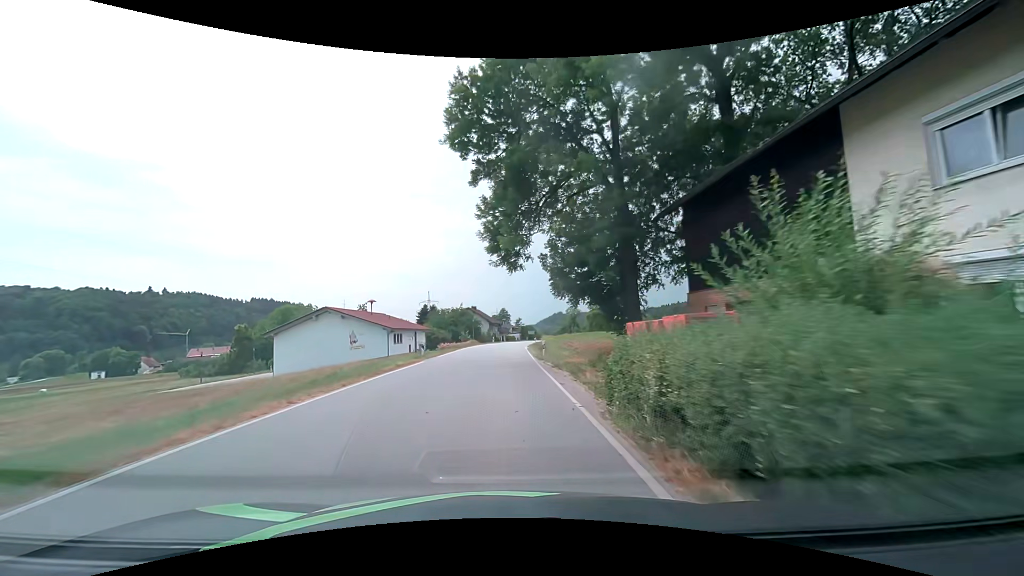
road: secondary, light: Day
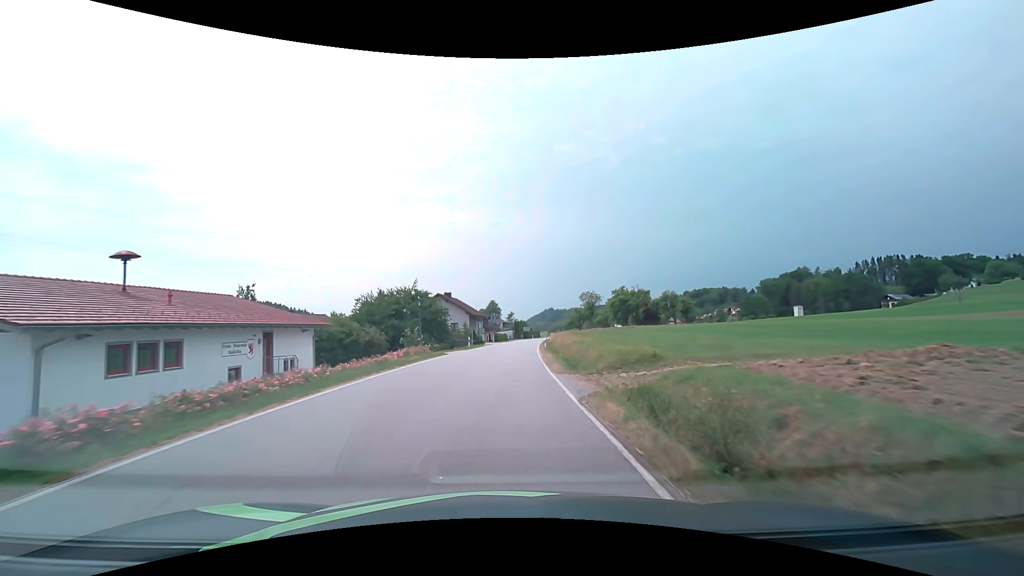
(0.0, +37.9) m; +1°
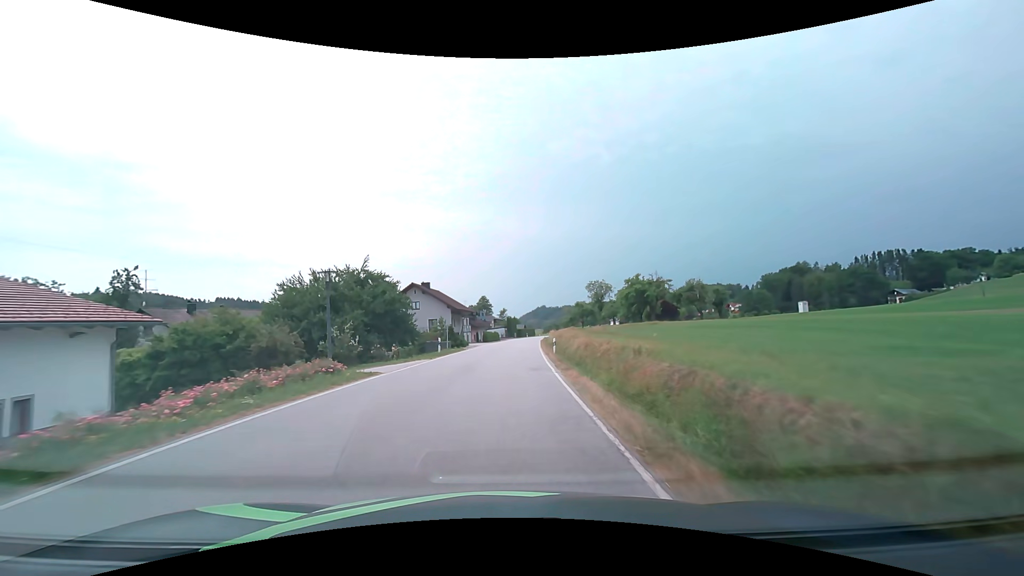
(+0.1, +15.5) m; +1°
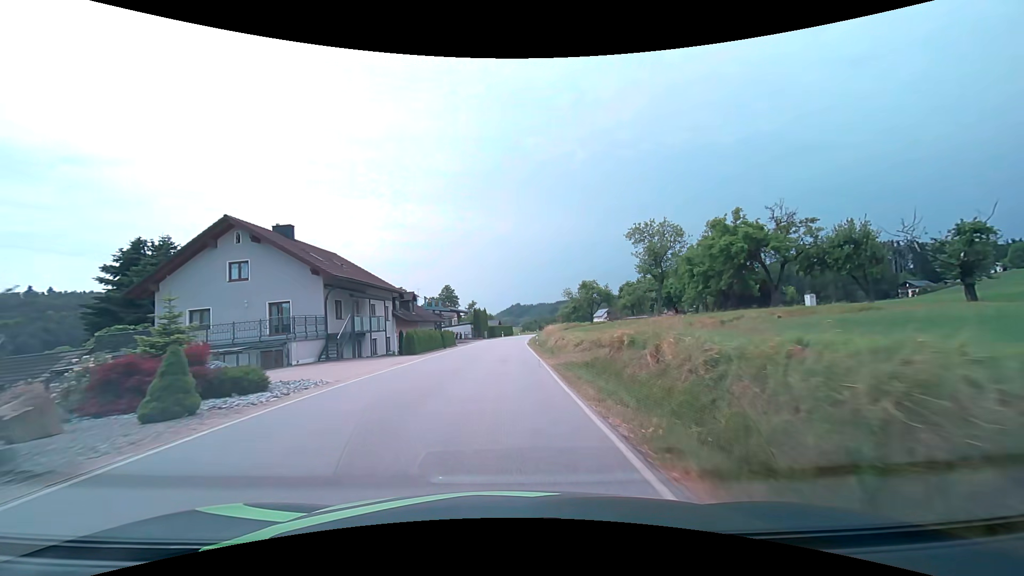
(+1.2, +38.5) m; +3°
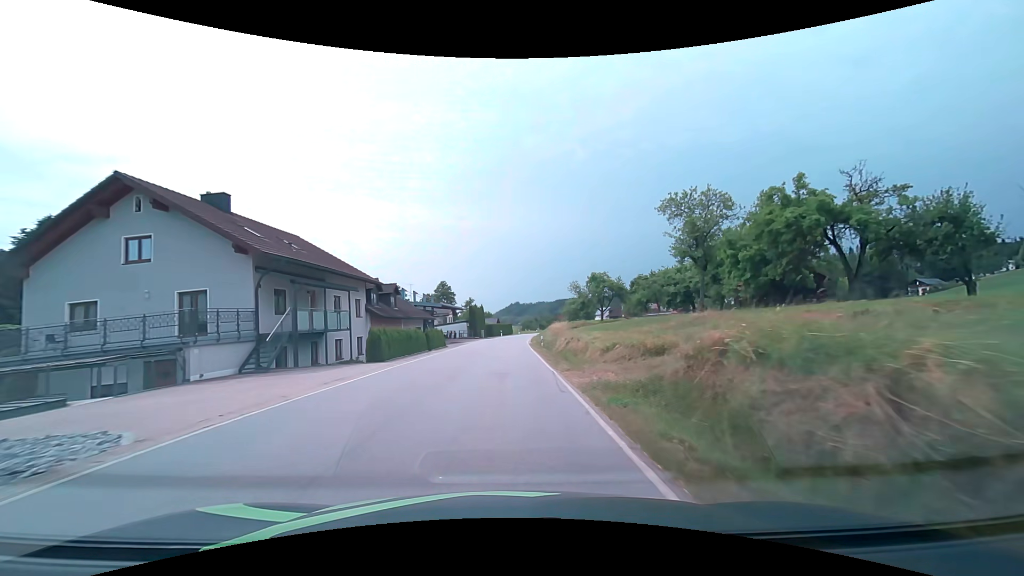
(0.0, +7.6) m; 0°
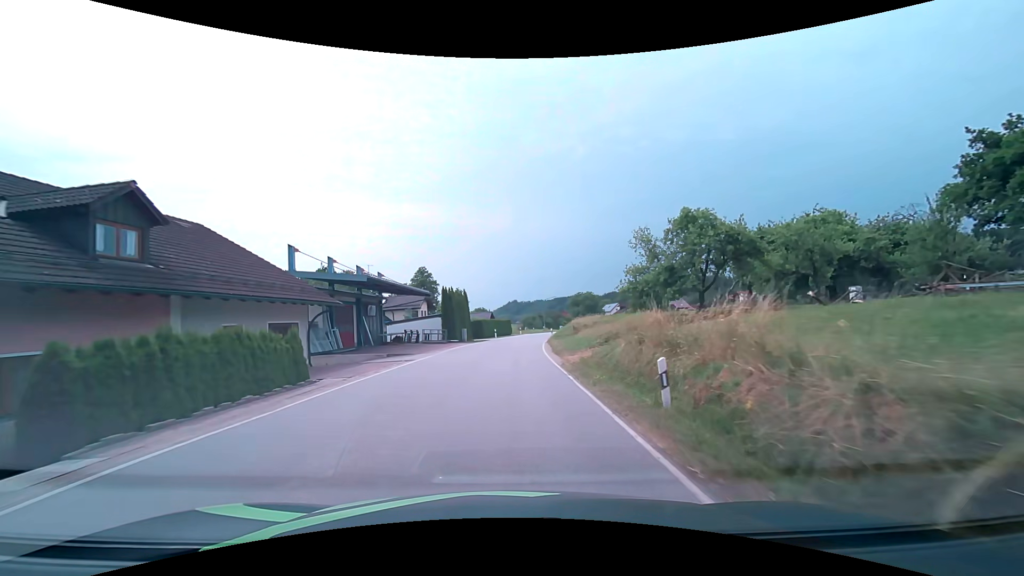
(0.0, +29.4) m; 0°
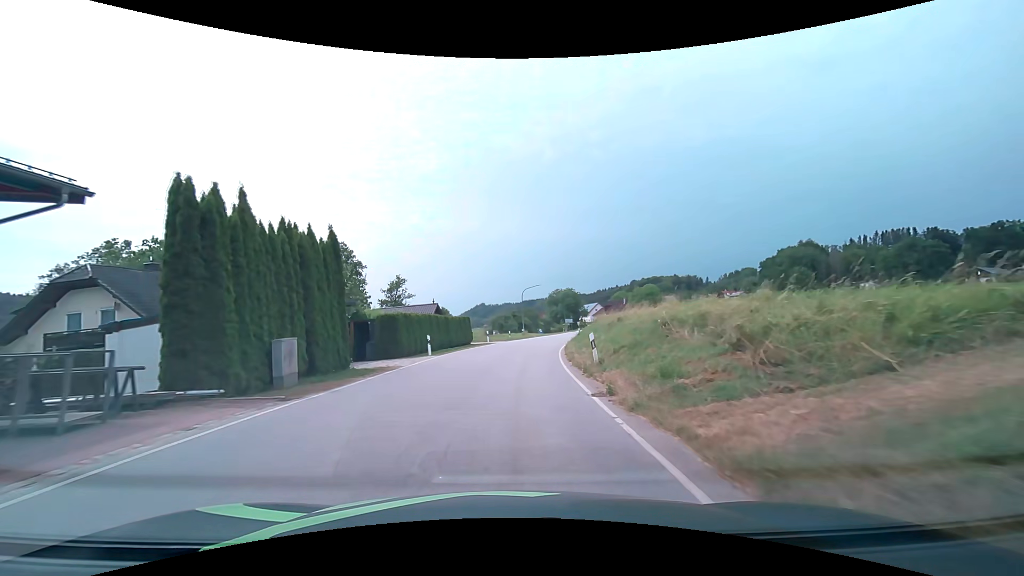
(+0.7, +34.9) m; +3°
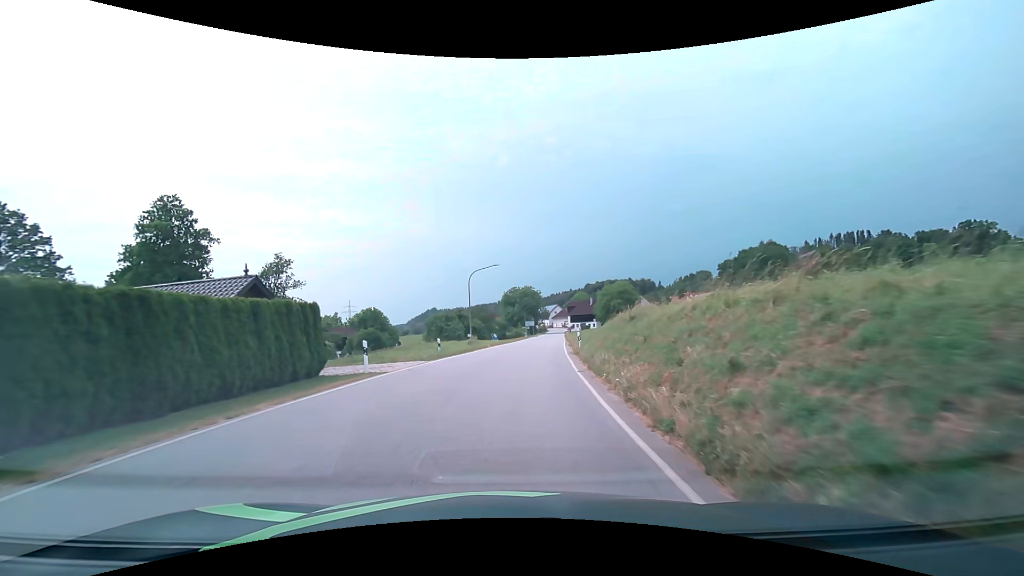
(+1.2, +26.7) m; +5°
(0, +10) (+1, +20) (+2, +30) (+3, +40) (+4, +50) (+5, +60) (+6, +70) (+8, +80) (+9, +90) (+10, +99) m
